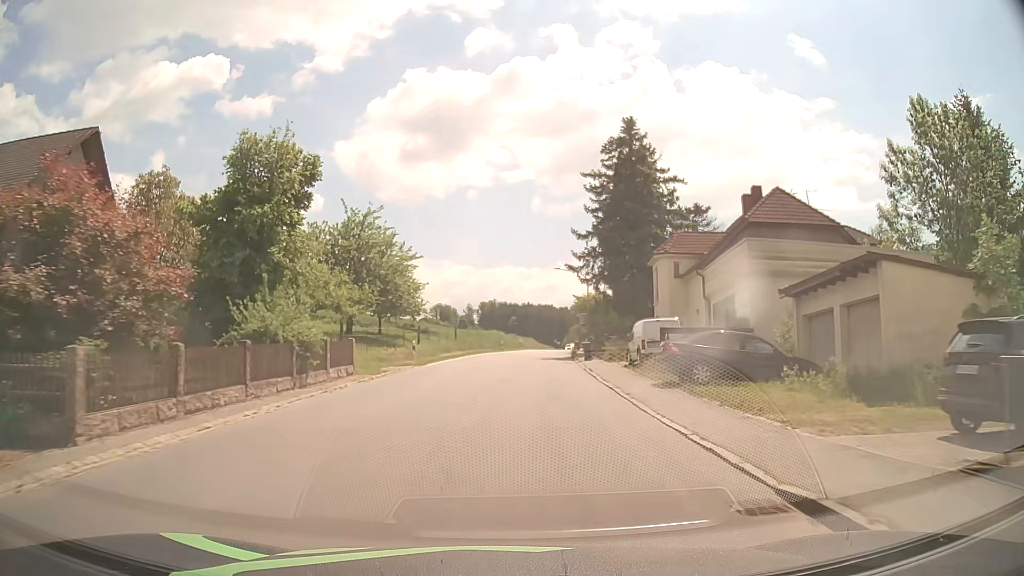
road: secondary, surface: asphalt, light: Day
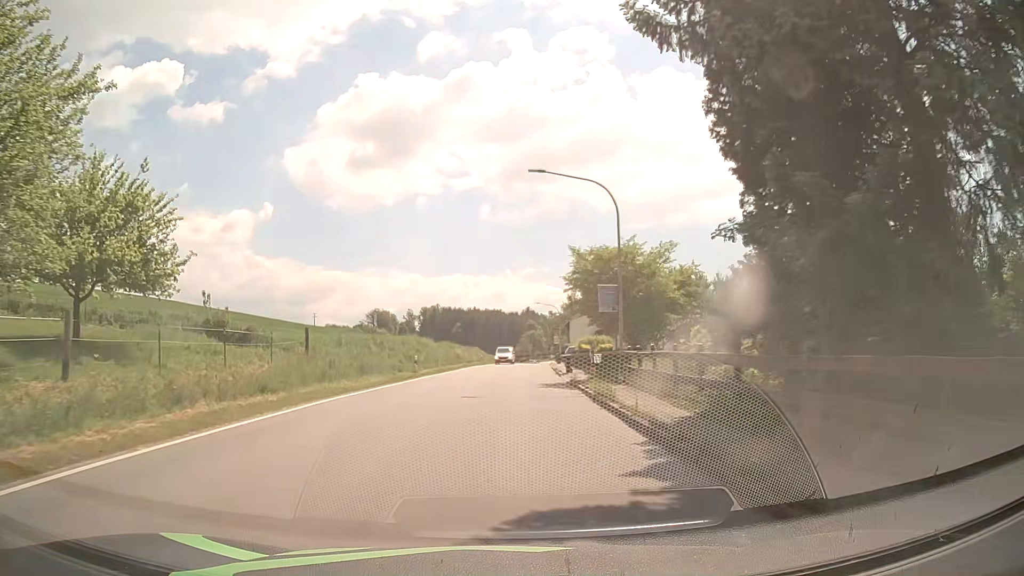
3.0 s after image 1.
(+1.5, +36.8) m; +5°
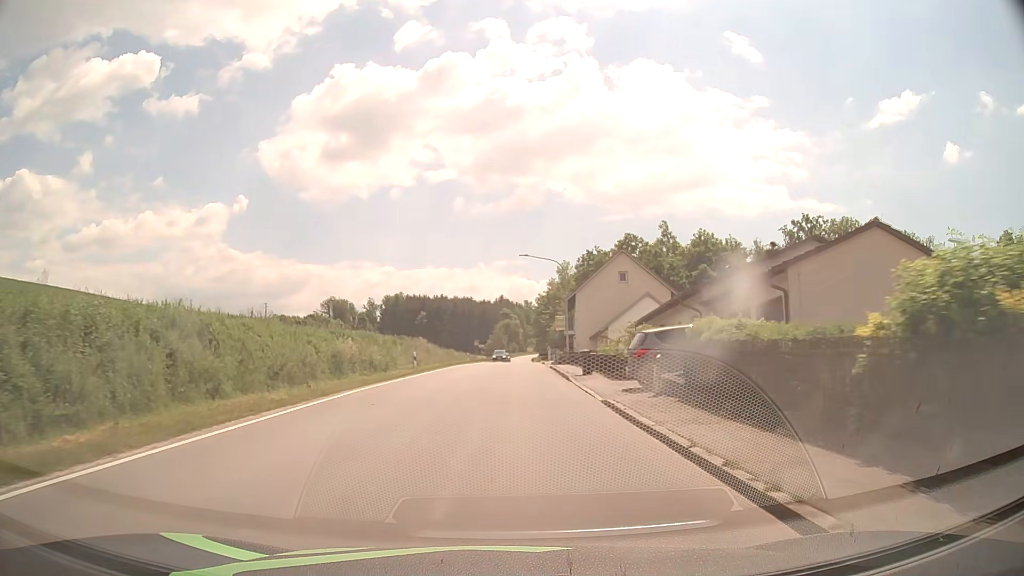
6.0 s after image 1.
(+0.6, +37.8) m; +2°
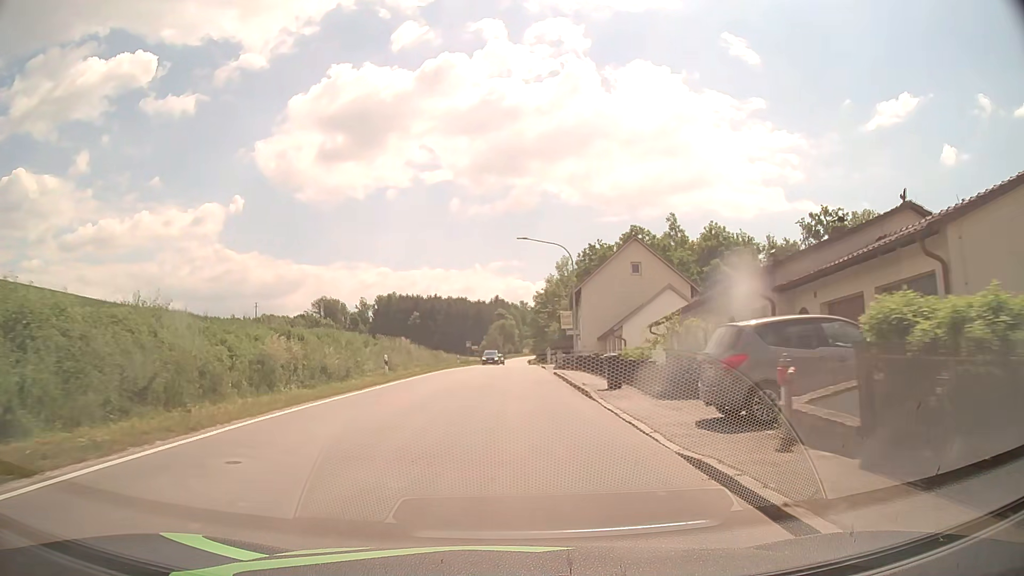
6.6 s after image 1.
(0.0, +7.6) m; +1°
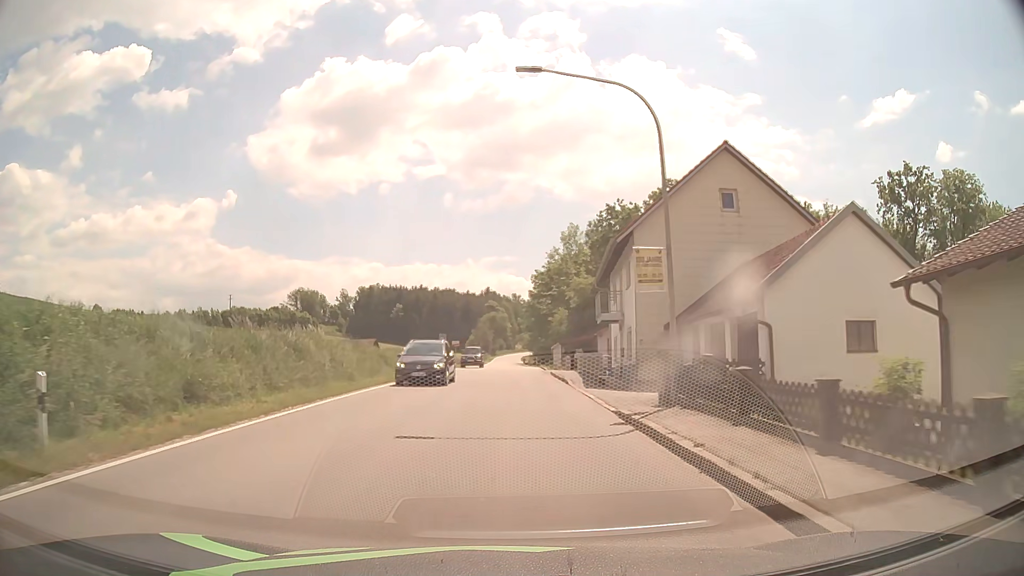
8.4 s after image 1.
(+0.1, +22.9) m; +1°
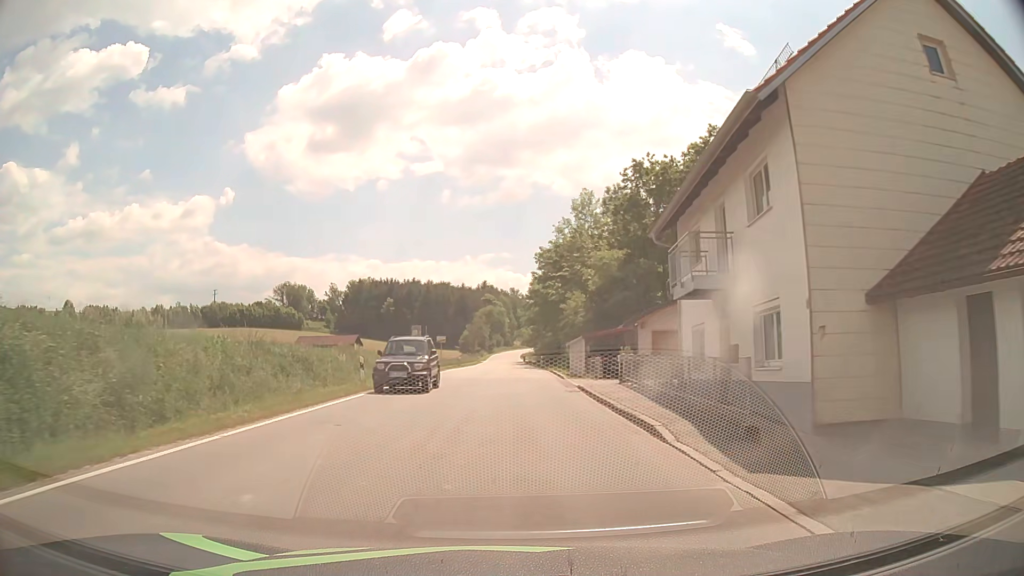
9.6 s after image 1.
(0.0, +15.4) m; 0°
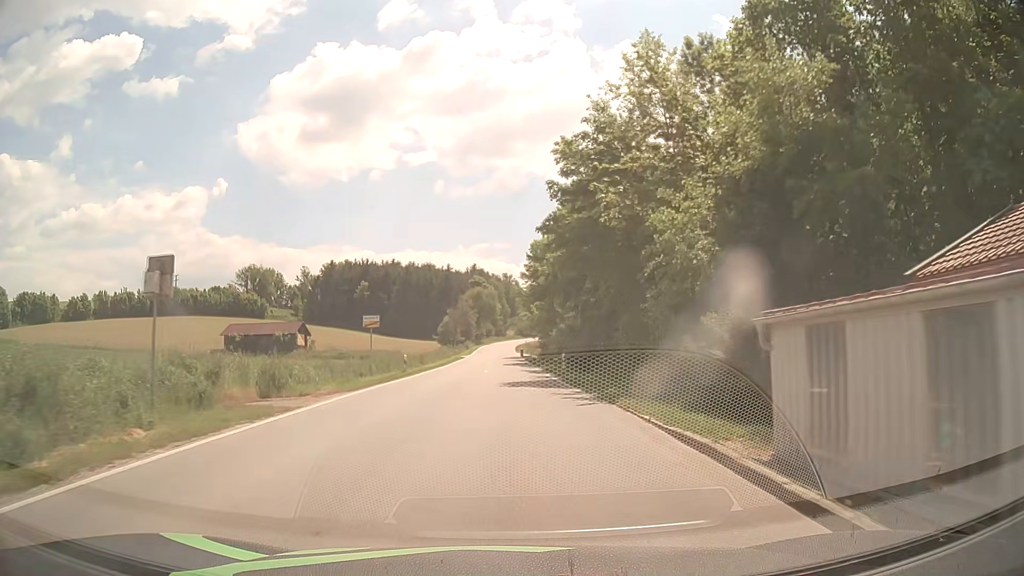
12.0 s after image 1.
(+0.1, +30.7) m; +1°
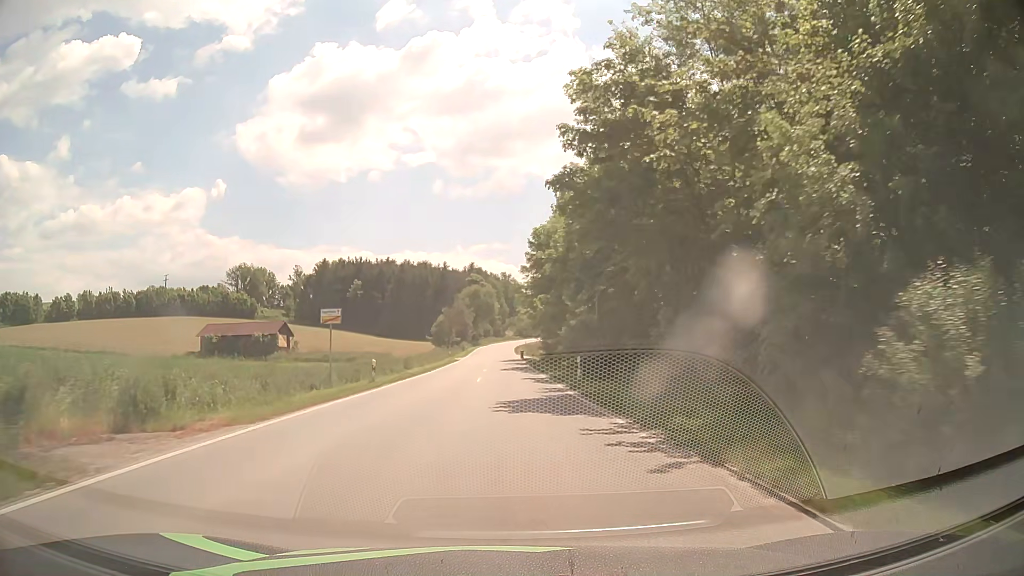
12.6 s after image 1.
(0.0, +7.7) m; 0°
